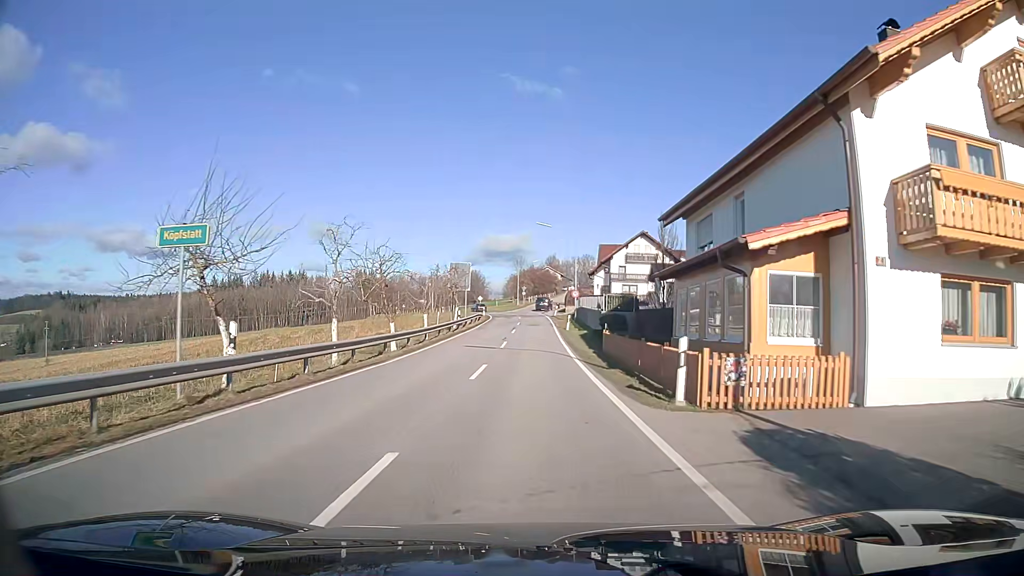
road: secondary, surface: asphalt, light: Day
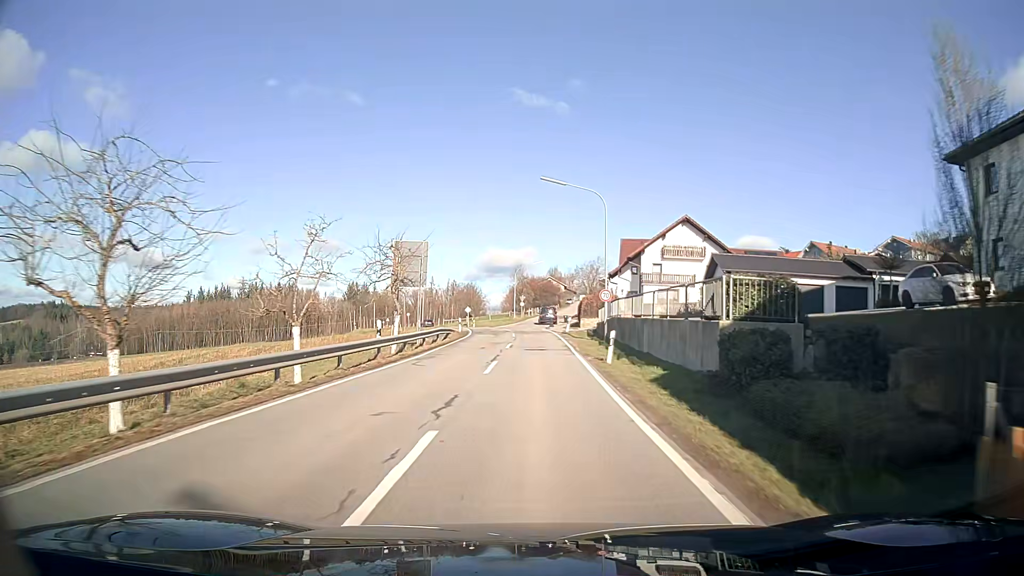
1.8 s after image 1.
(0.0, +23.2) m; 0°
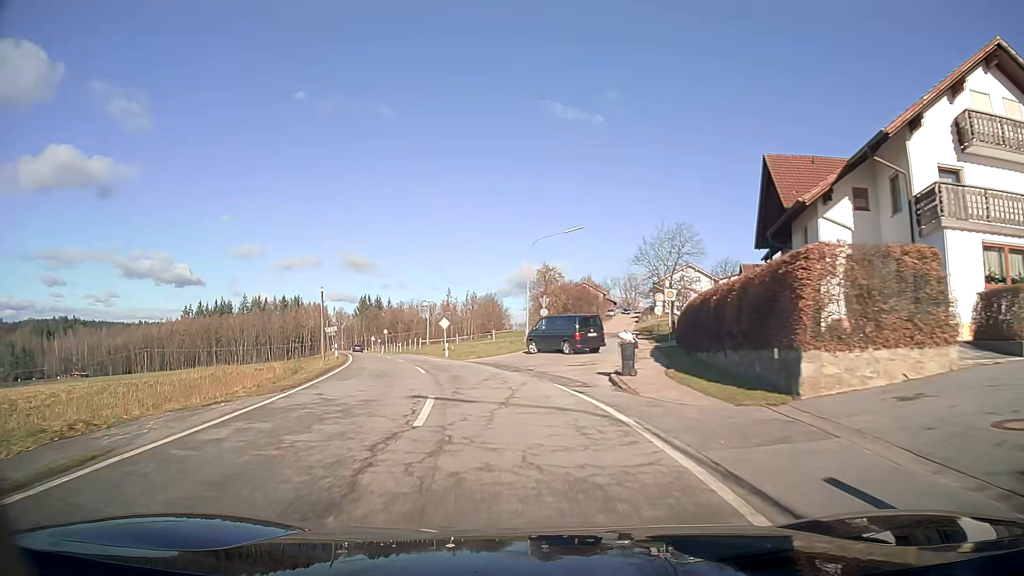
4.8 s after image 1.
(-0.4, +43.0) m; -4°
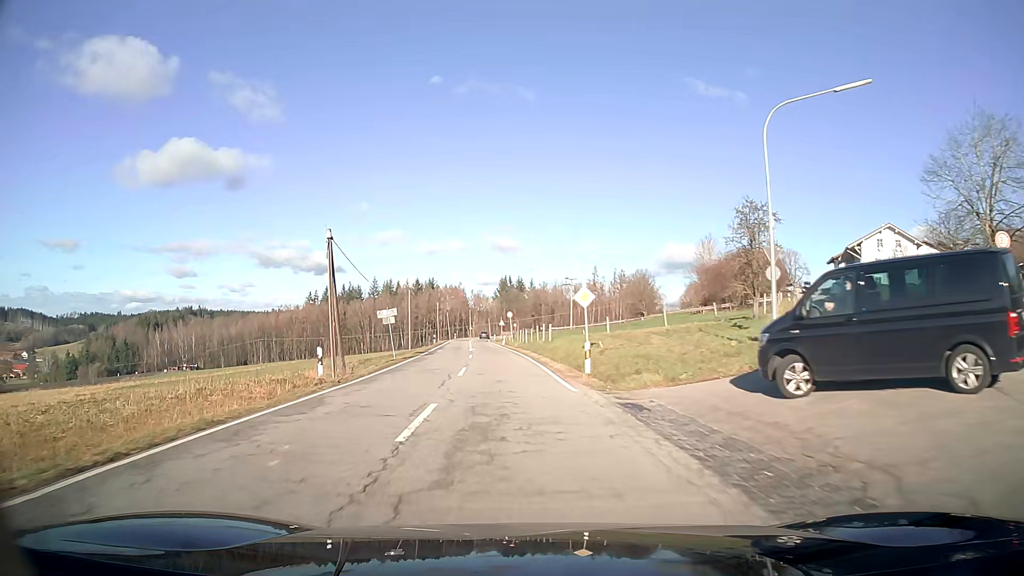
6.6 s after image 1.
(-2.8, +25.2) m; -12°
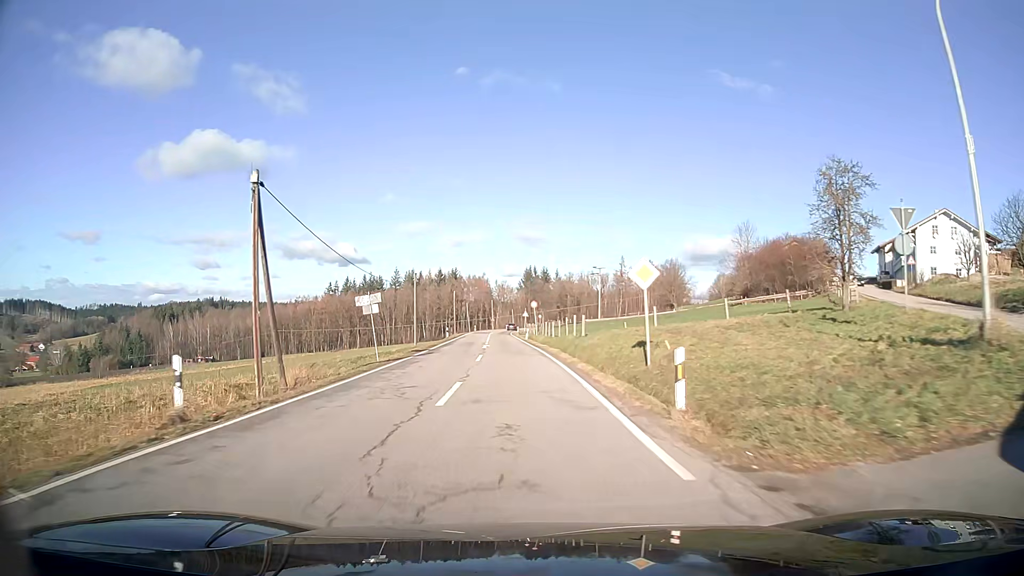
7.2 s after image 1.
(-0.2, +8.8) m; -2°
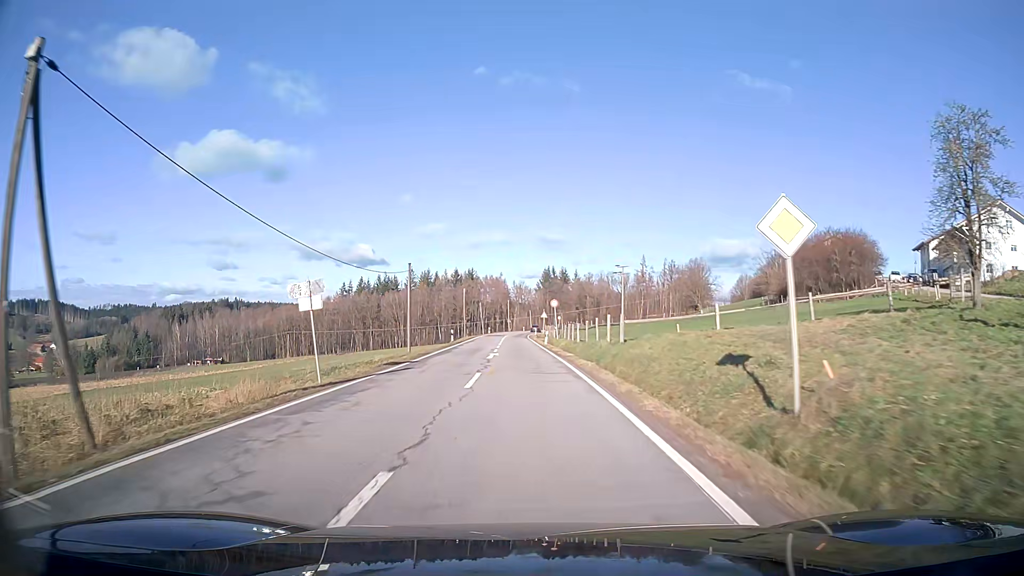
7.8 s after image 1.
(-0.1, +9.1) m; -2°
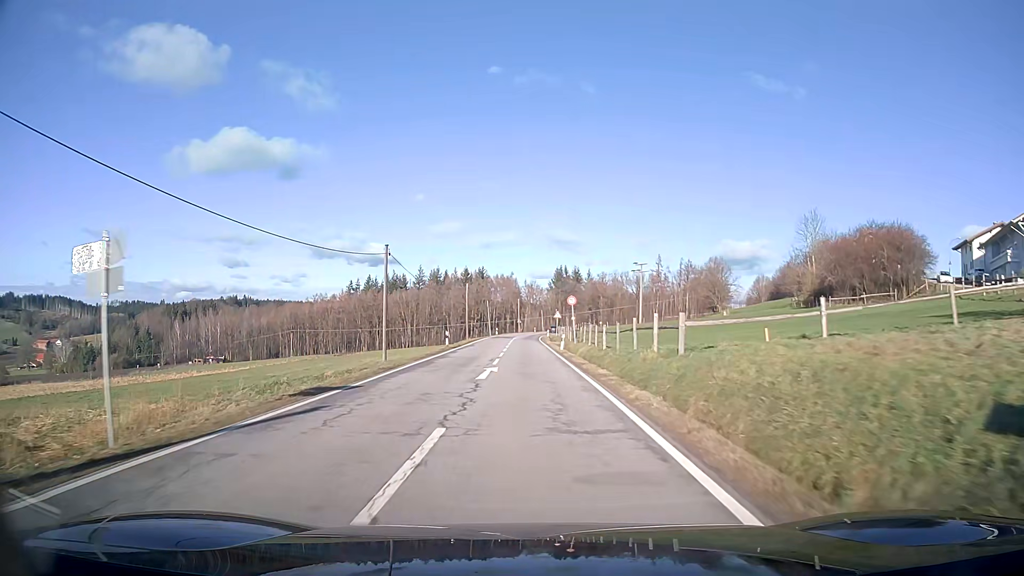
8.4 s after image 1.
(0.0, +9.3) m; -1°
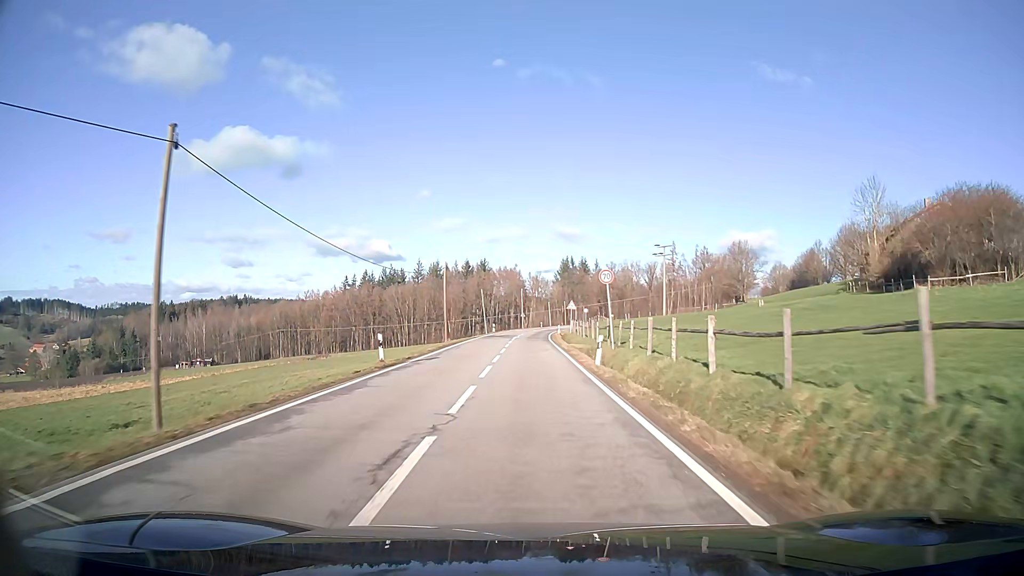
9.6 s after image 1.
(-0.1, +19.4) m; 0°
(0, +10) (0, +20) (0, +30) (0, +40) (0, +50) (0, +60) (+1, +70) (+2, +80) (+3, +90) (+4, +100) m
